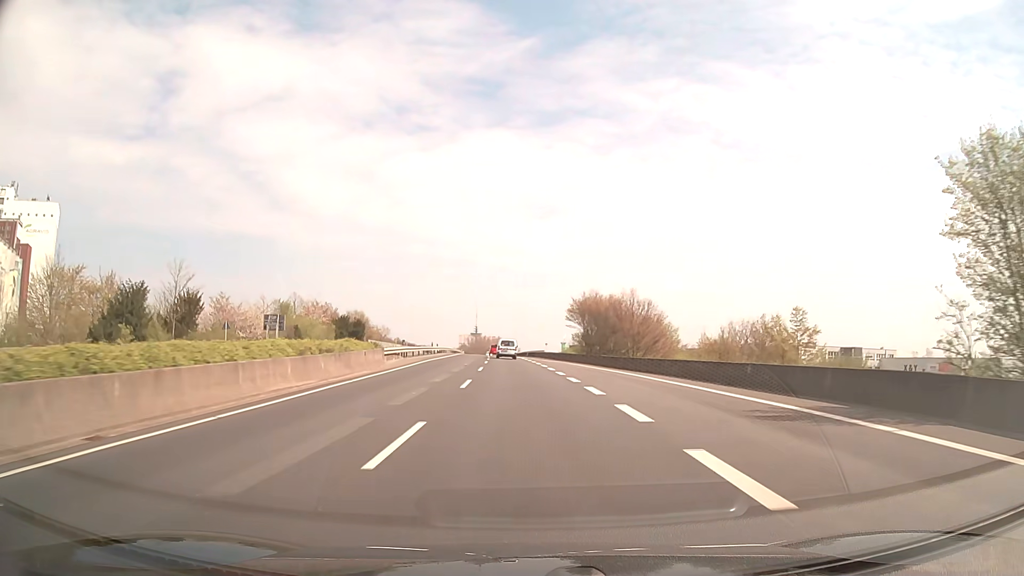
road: trunk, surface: asphalt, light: Day
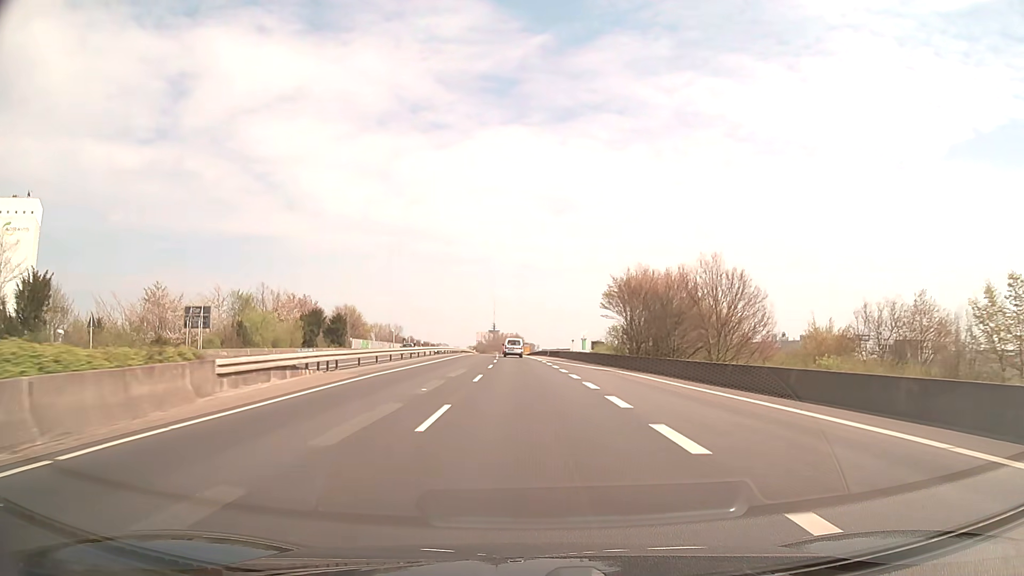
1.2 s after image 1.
(-0.3, +21.4) m; -2°
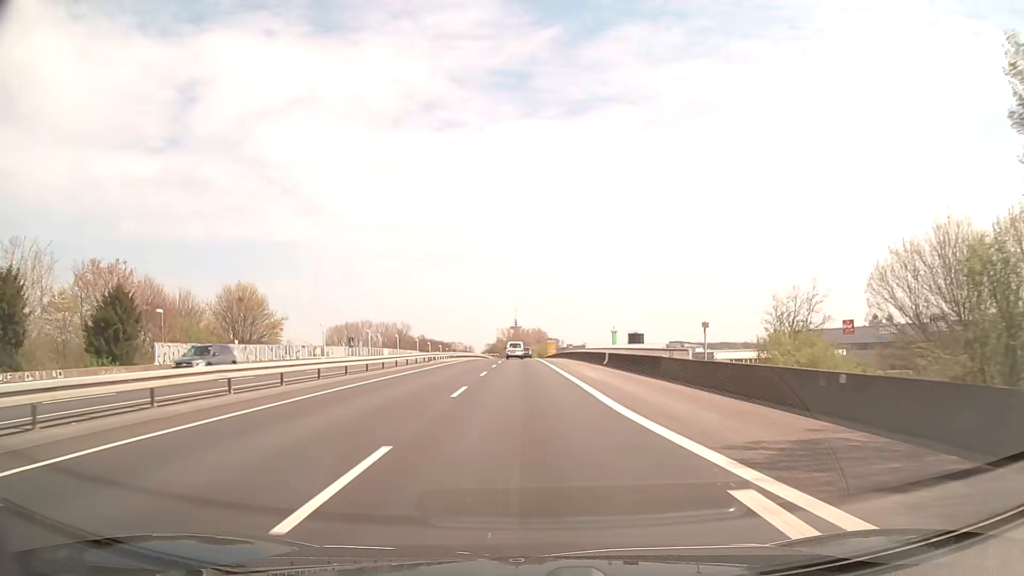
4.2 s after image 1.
(-0.7, +53.9) m; -2°
(0, +10) (0, +20) (0, +30) (0, +40) (-1, +50) (-1, +60) (-1, +70) (-1, +80) (-1, +90) (-1, +100) m
